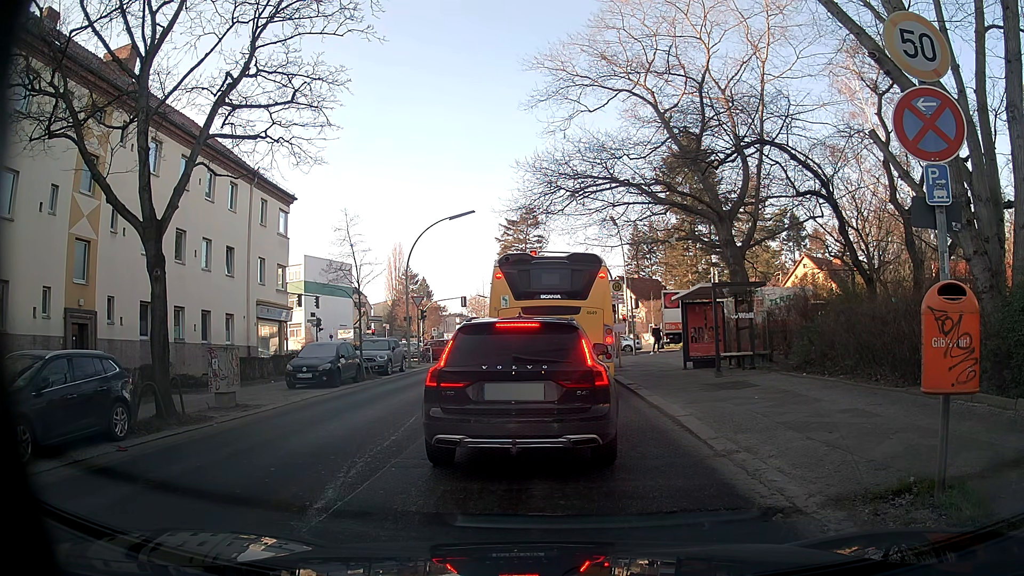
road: tertiary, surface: asphalt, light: Day
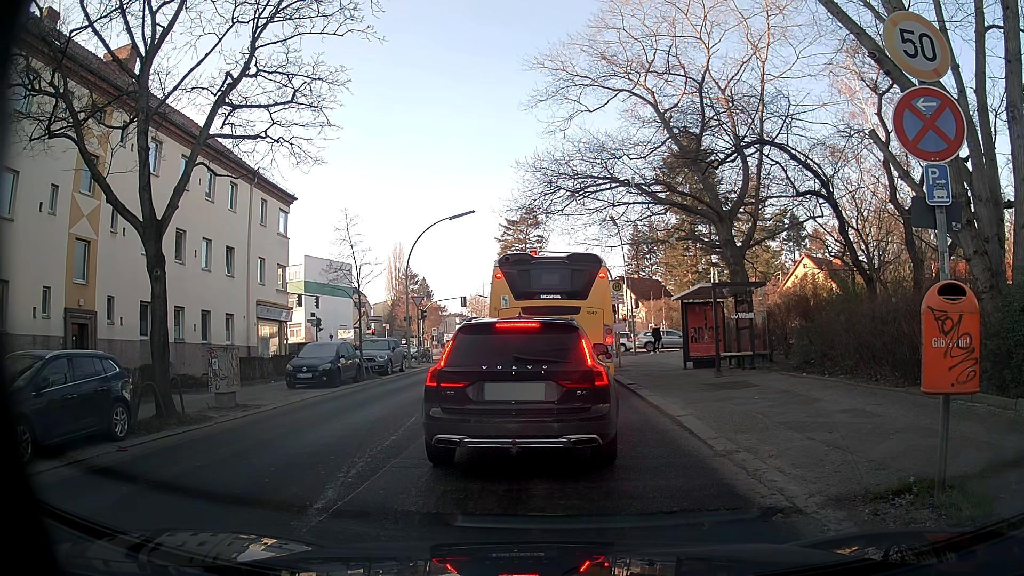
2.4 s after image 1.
(0.0, 0.0) m; 0°
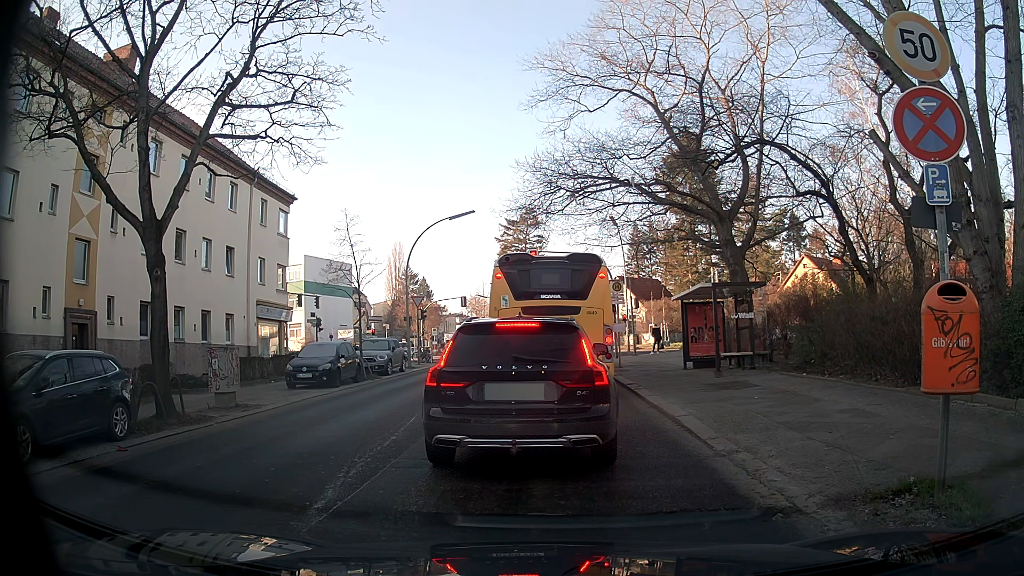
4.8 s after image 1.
(0.0, 0.0) m; 0°
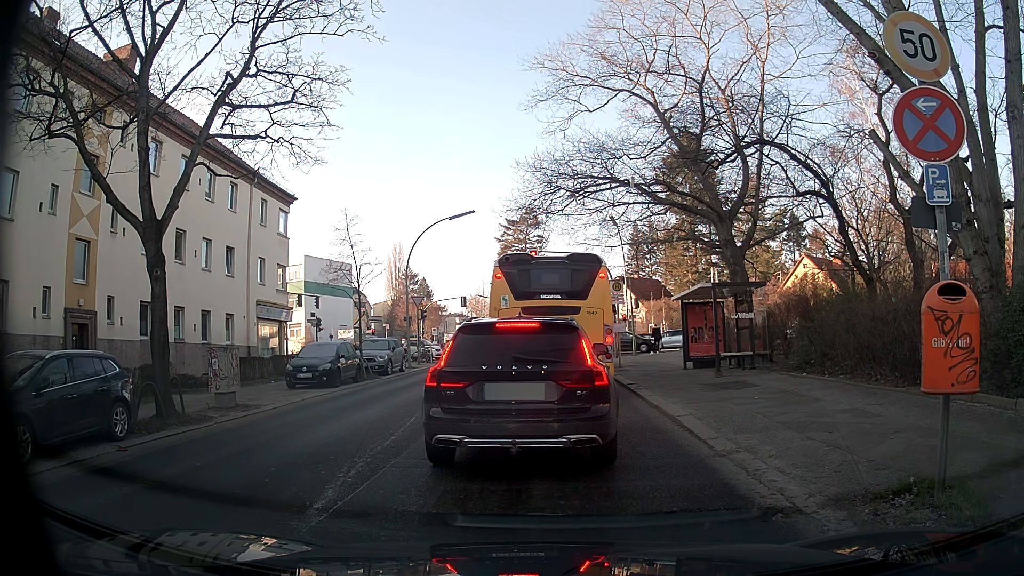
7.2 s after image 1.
(0.0, 0.0) m; 0°
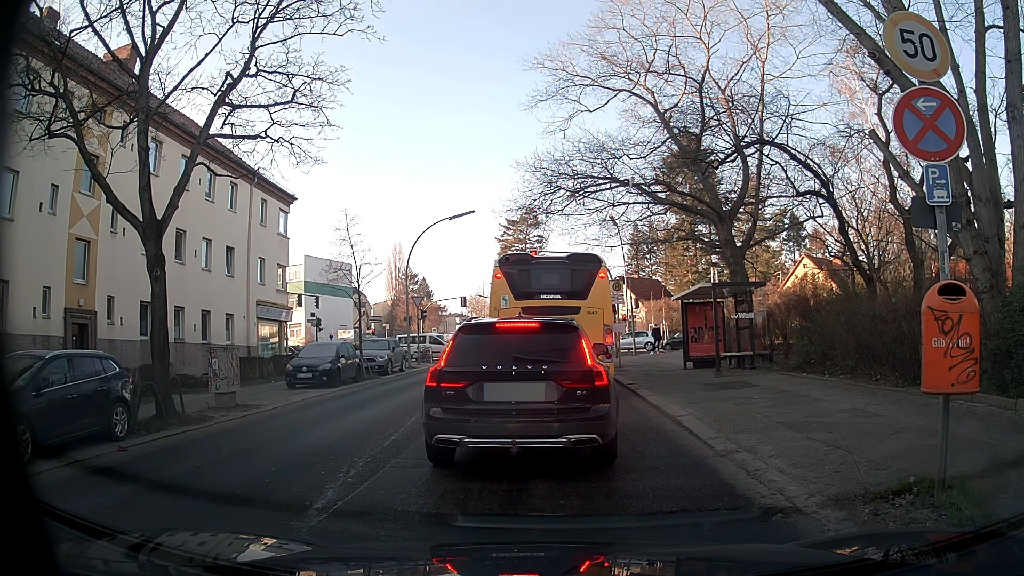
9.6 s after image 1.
(0.0, 0.0) m; 0°
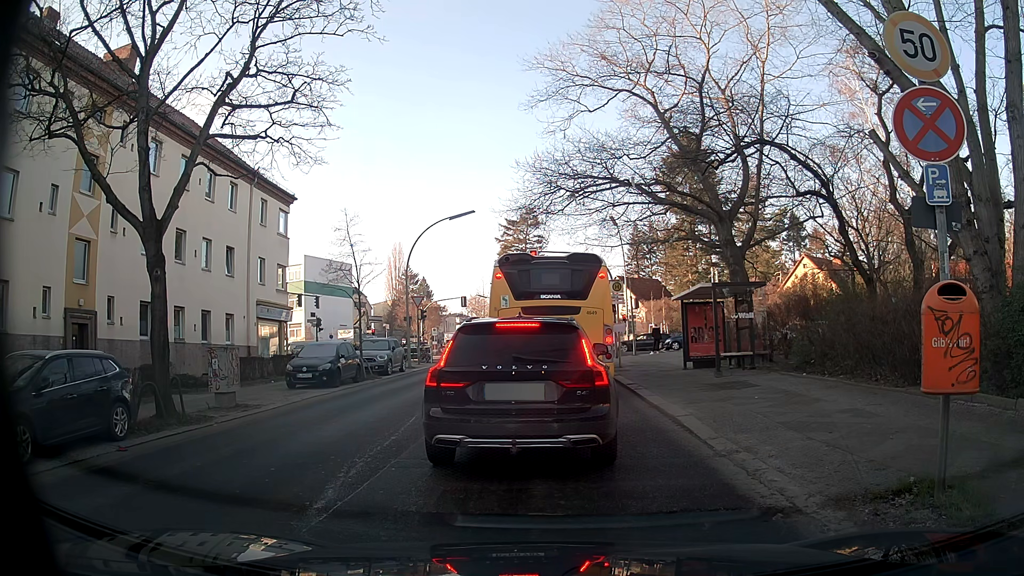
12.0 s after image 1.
(0.0, 0.0) m; 0°
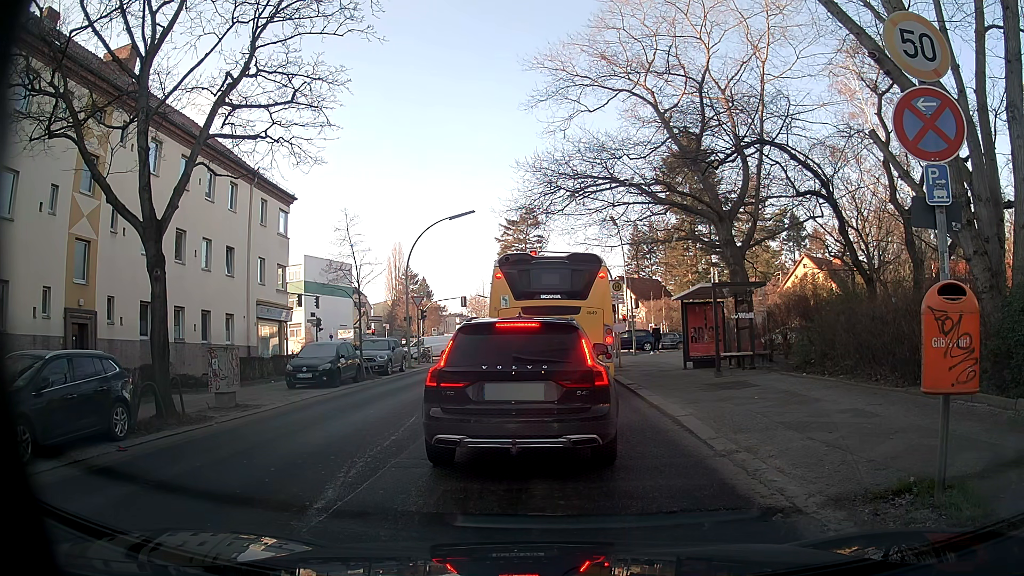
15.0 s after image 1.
(0.0, 0.0) m; 0°
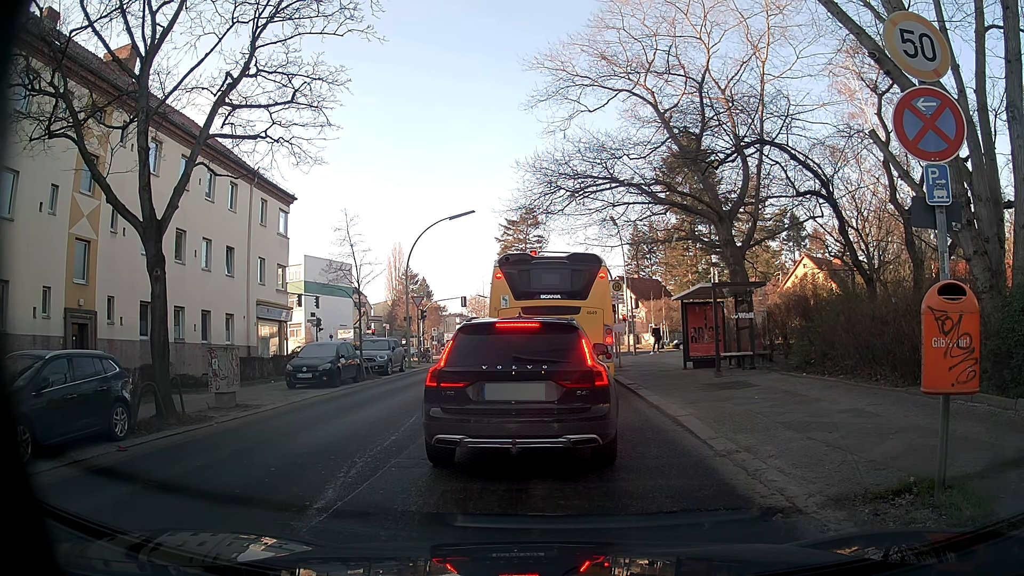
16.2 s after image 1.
(0.0, 0.0) m; 0°
